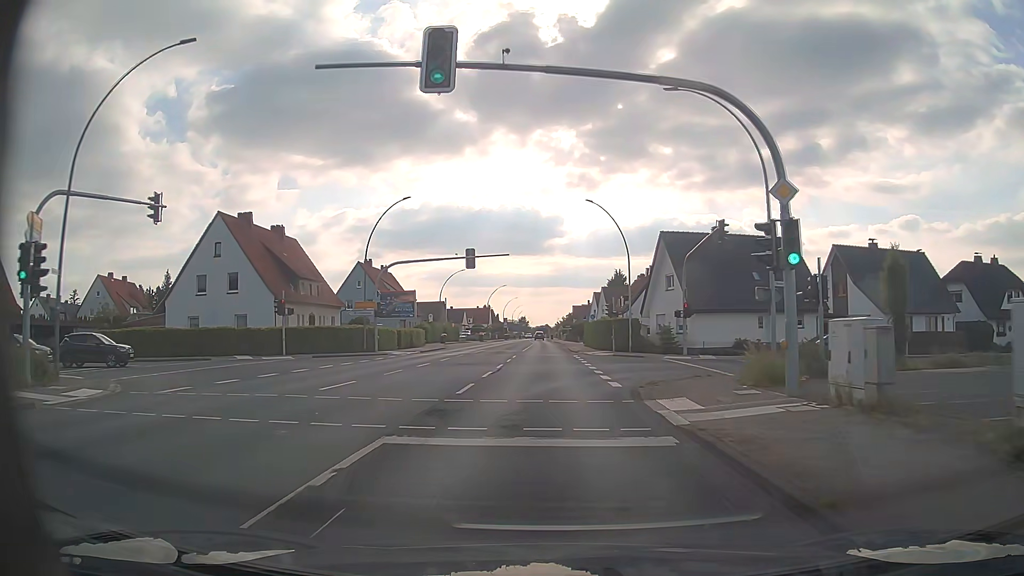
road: primary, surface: asphalt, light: Day
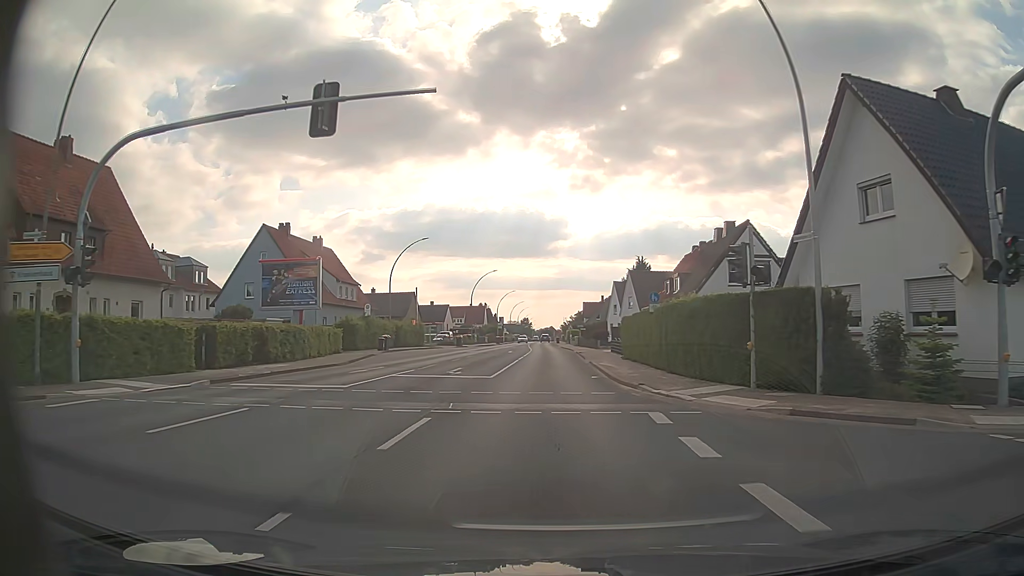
(-0.2, +31.6) m; -1°
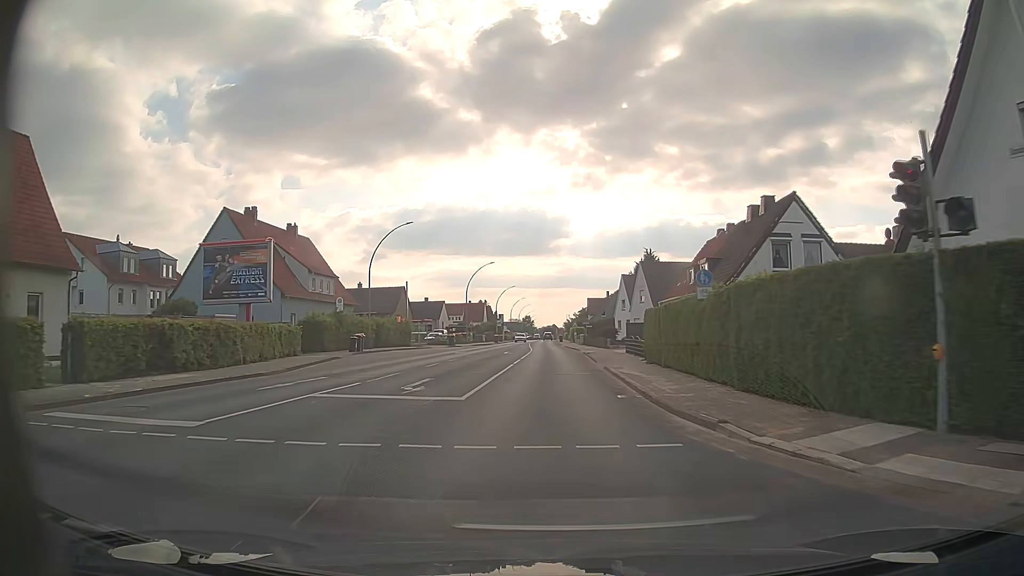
(0.0, +7.9) m; 0°
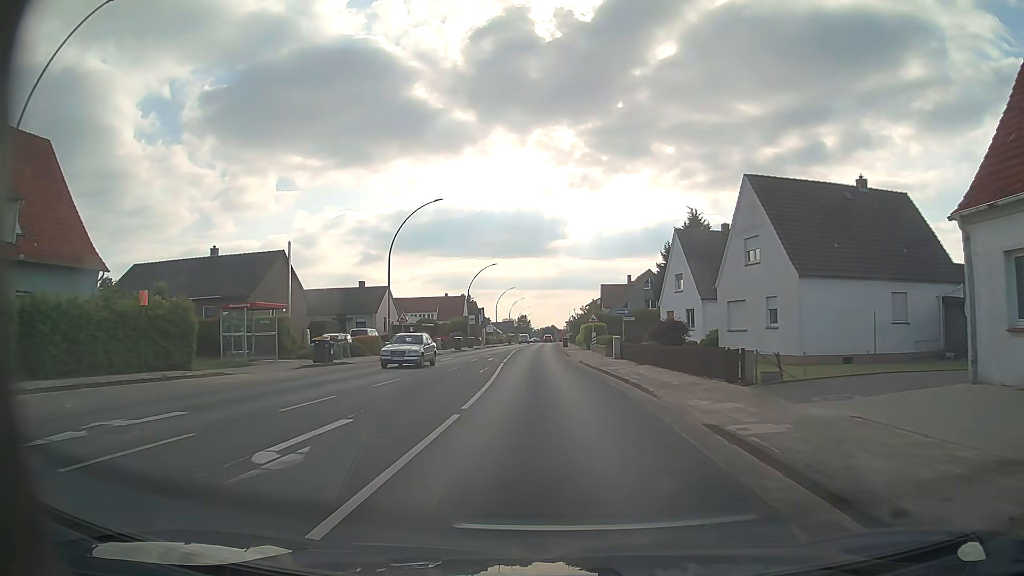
(+0.2, +39.5) m; 0°
(0, +10) (0, +20) (0, +30) (-1, +40) (-1, +50) (-1, +60) (-1, +70) (-1, +80) (-1, +90) (-1, +100) m
